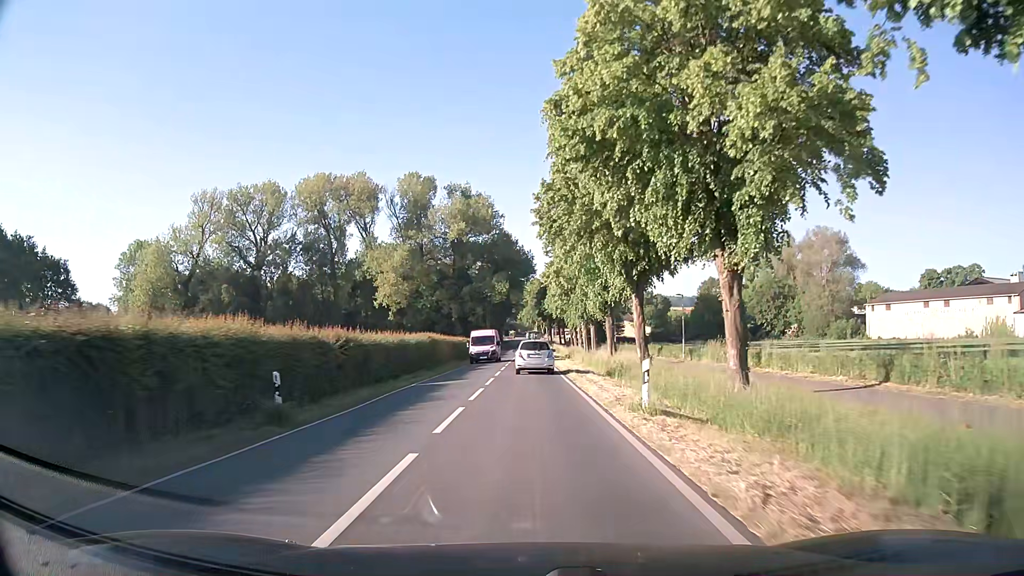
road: secondary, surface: asphalt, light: Day
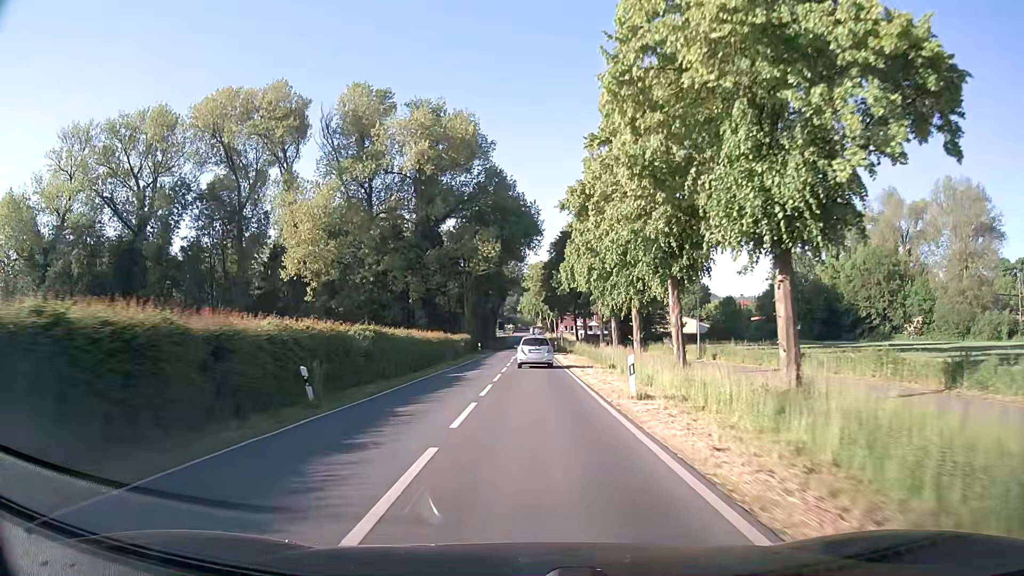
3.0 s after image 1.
(-0.2, +48.2) m; 0°
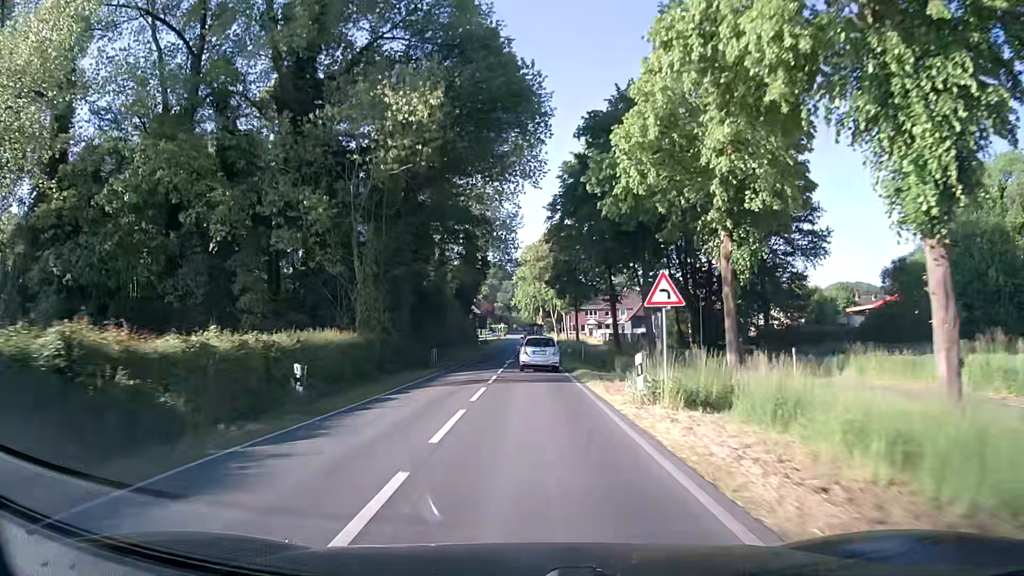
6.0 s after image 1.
(+0.1, +50.1) m; 0°
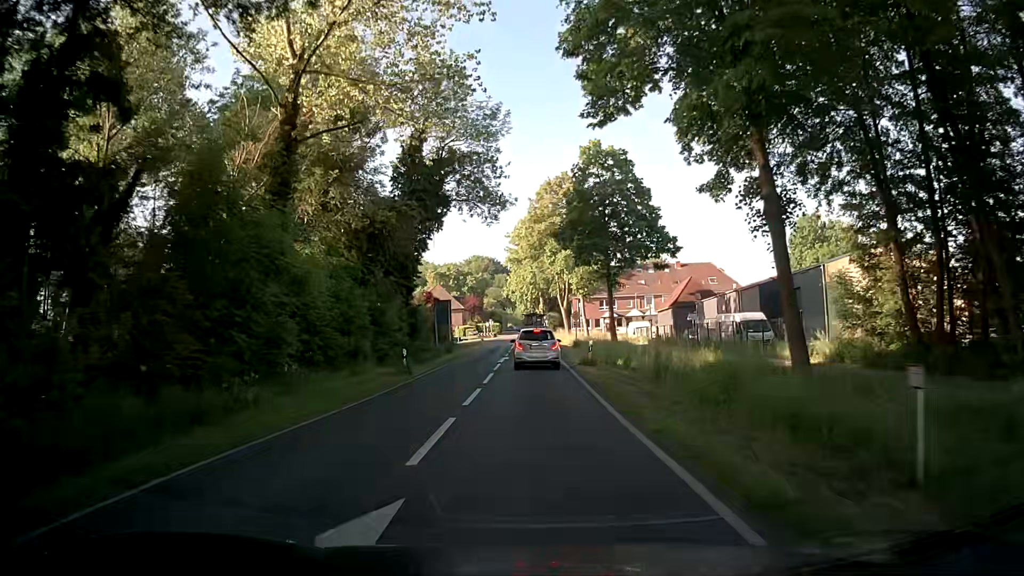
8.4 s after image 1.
(0.0, +37.5) m; 0°
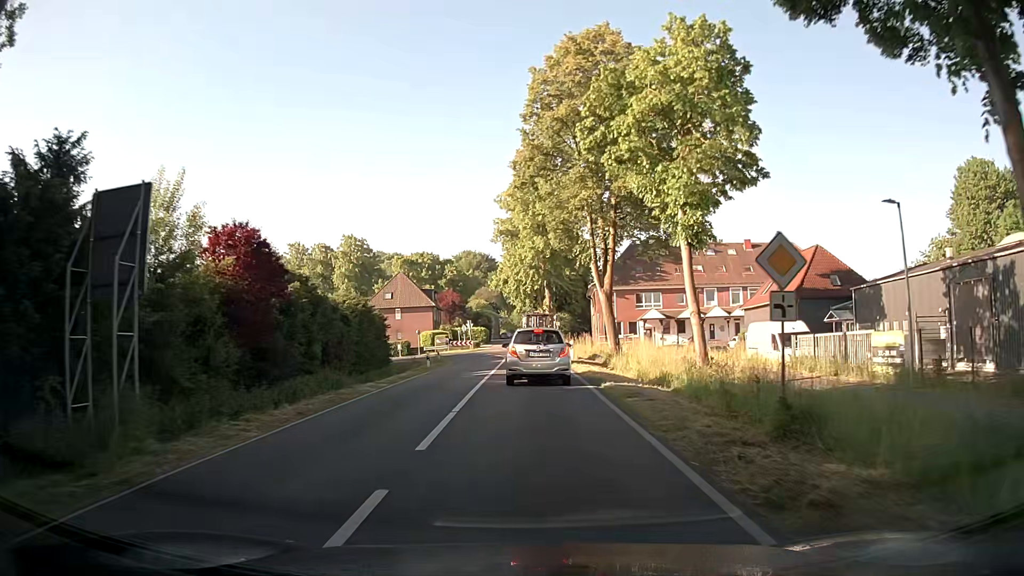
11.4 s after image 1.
(-0.1, +40.9) m; +1°
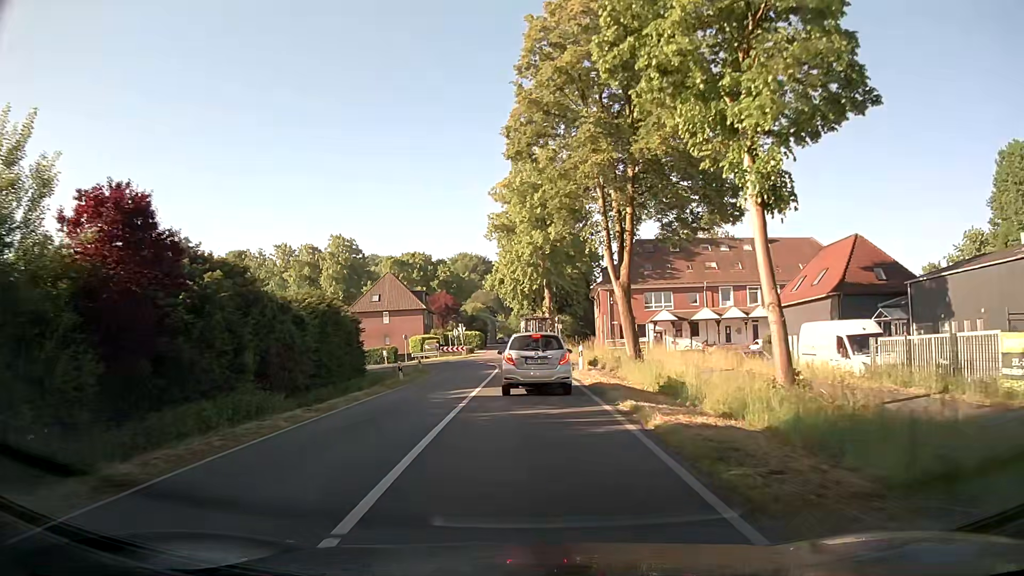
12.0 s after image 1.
(-0.1, +7.0) m; -1°
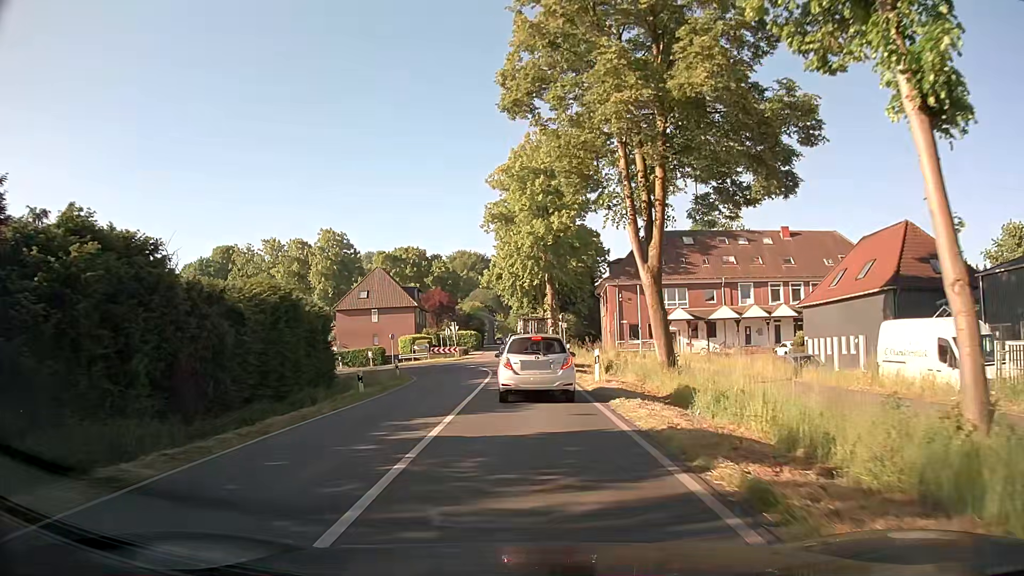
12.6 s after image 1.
(0.0, +6.6) m; 0°
